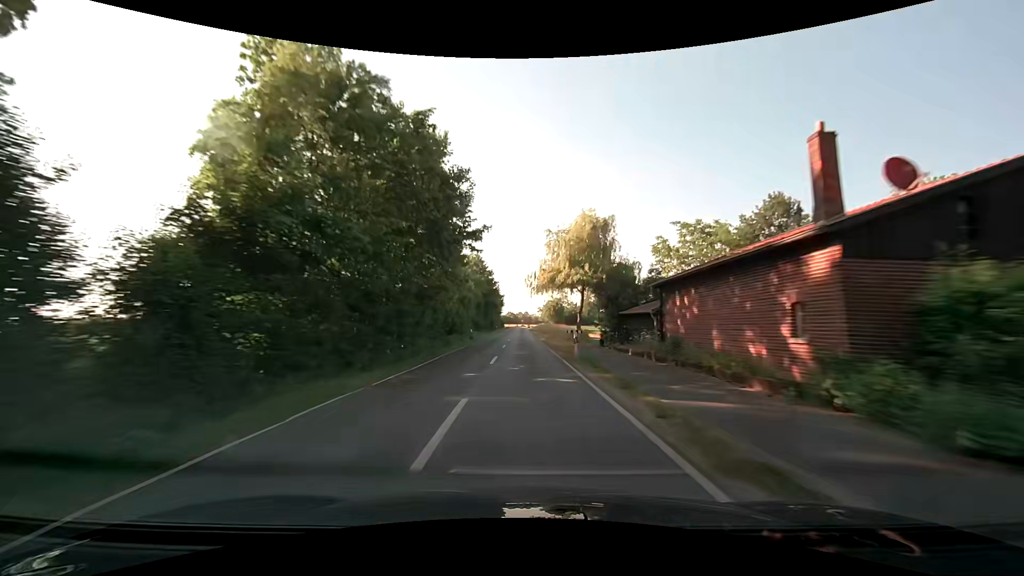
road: secondary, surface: asphalt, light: Day
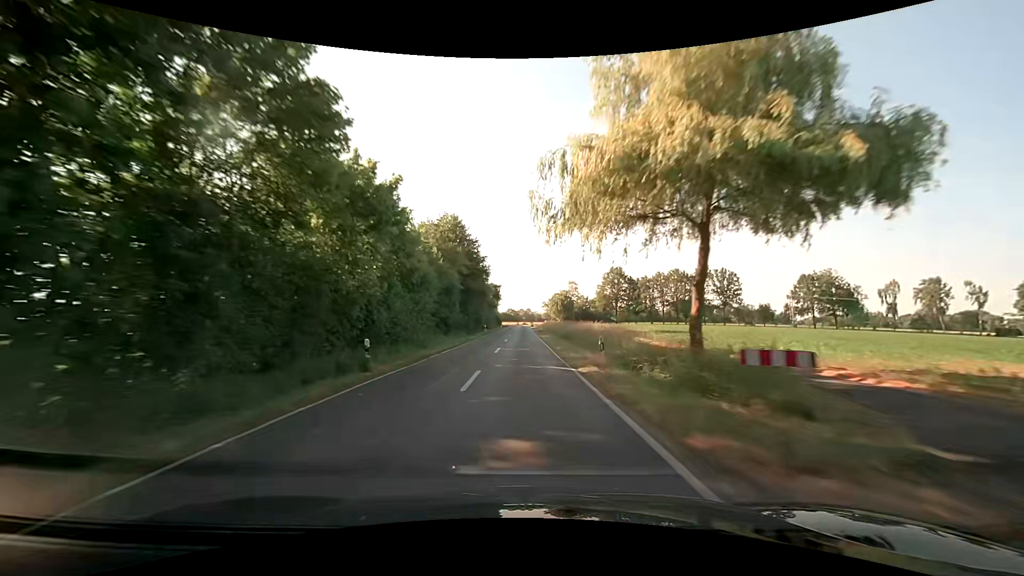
(0.0, +31.5) m; 0°
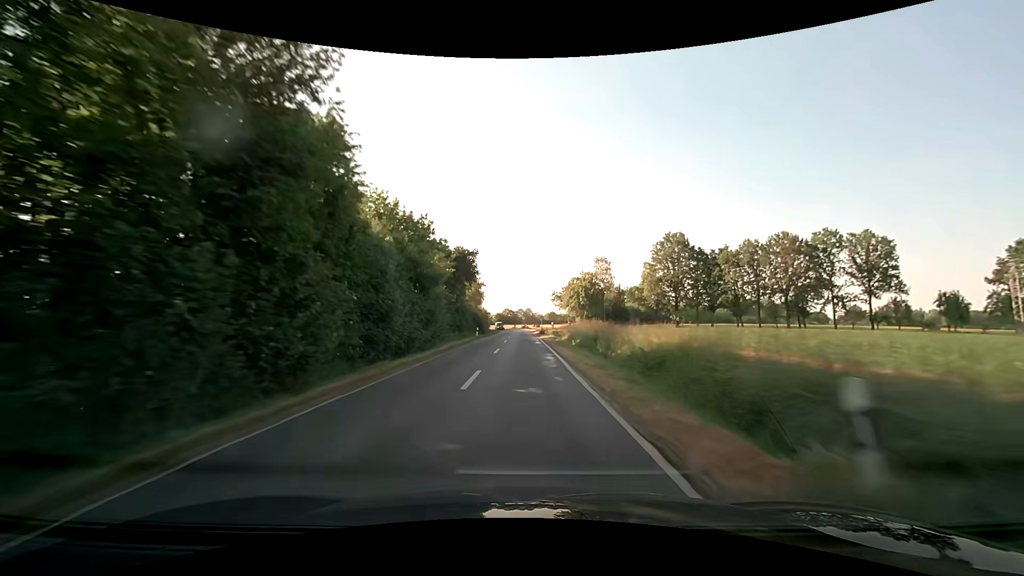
(0.0, +59.7) m; 0°
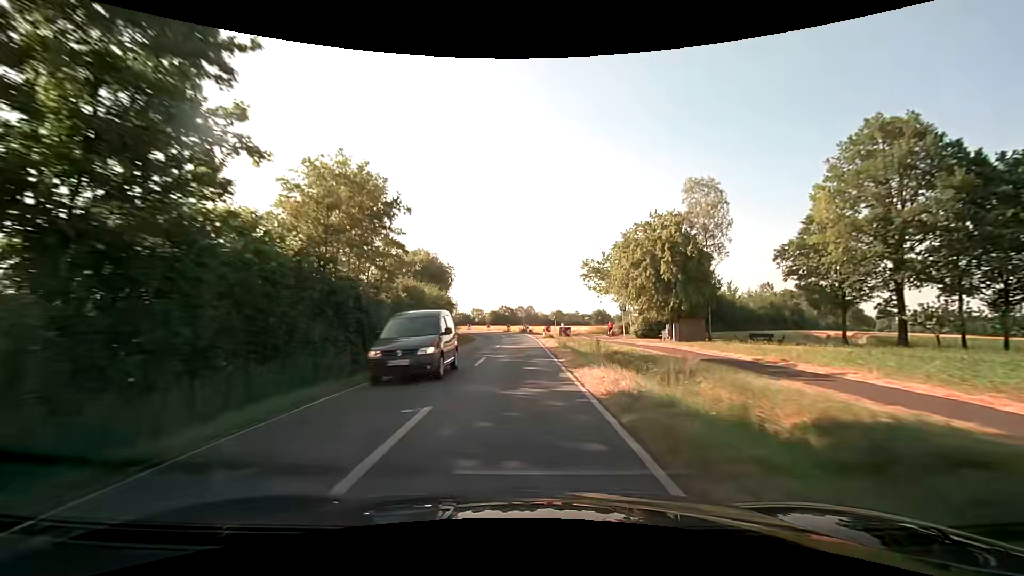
(+0.1, +54.1) m; 0°
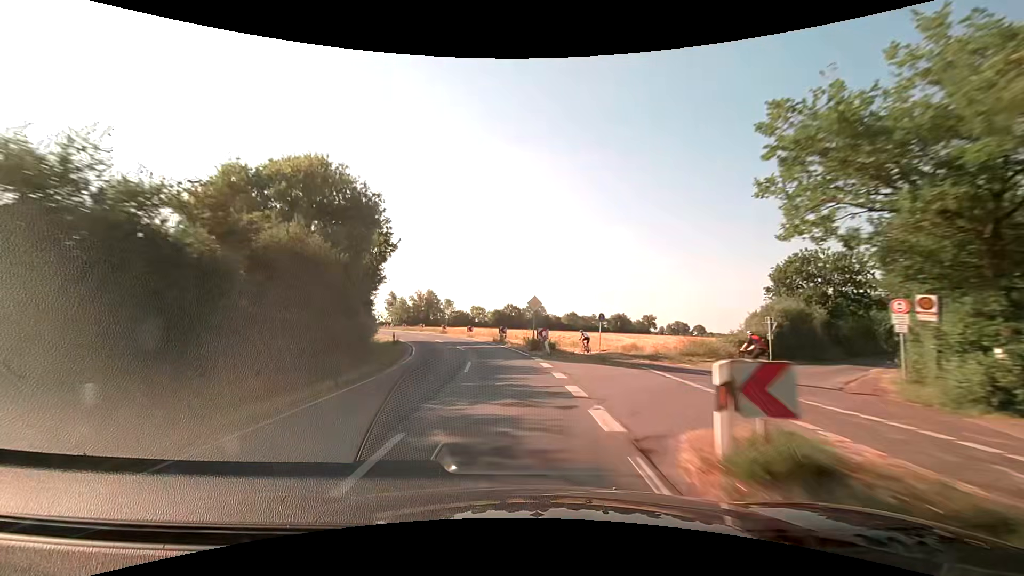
(-0.1, +37.9) m; -1°
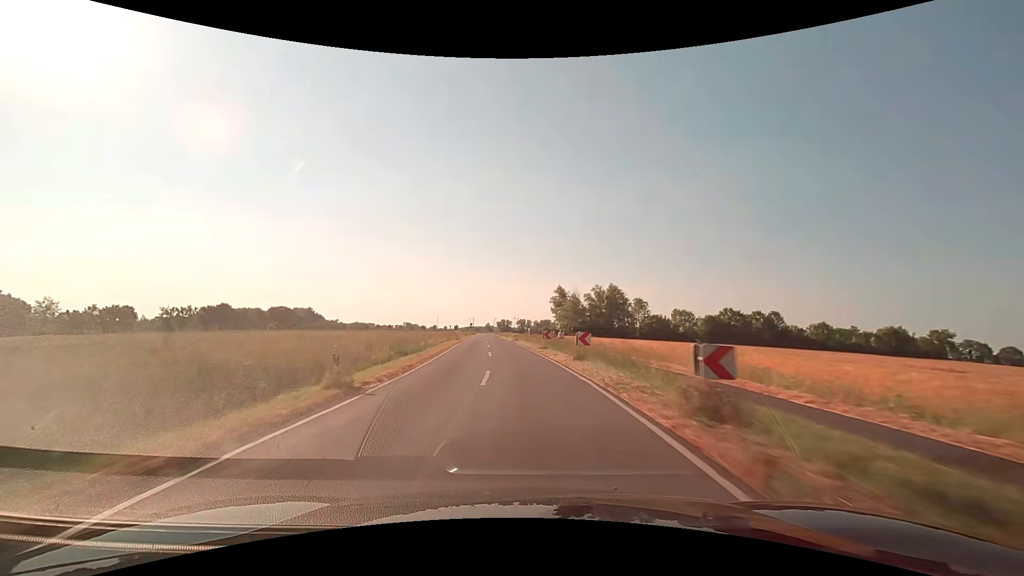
(-8.5, +51.2) m; -20°
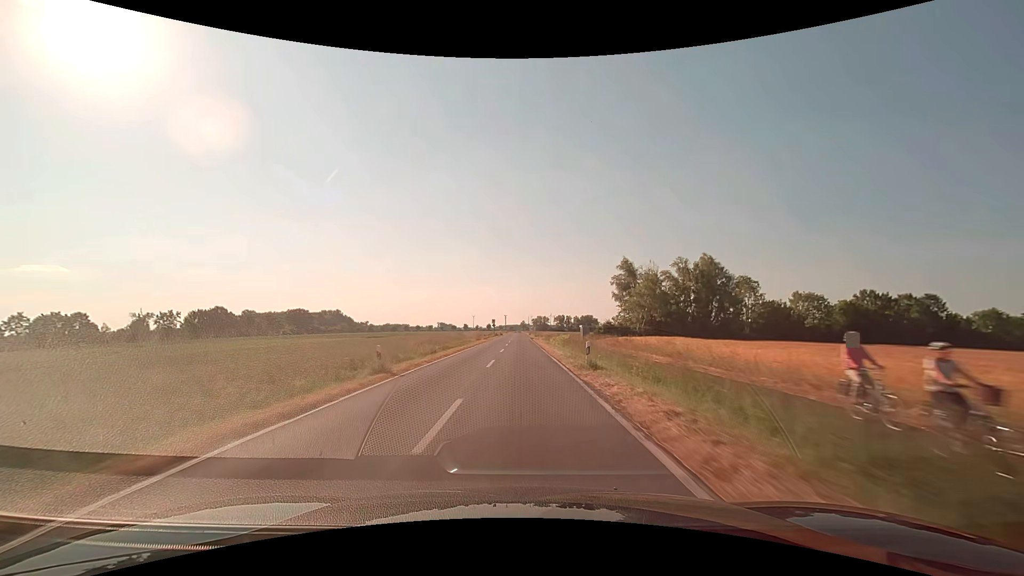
(-2.1, +43.1) m; -5°
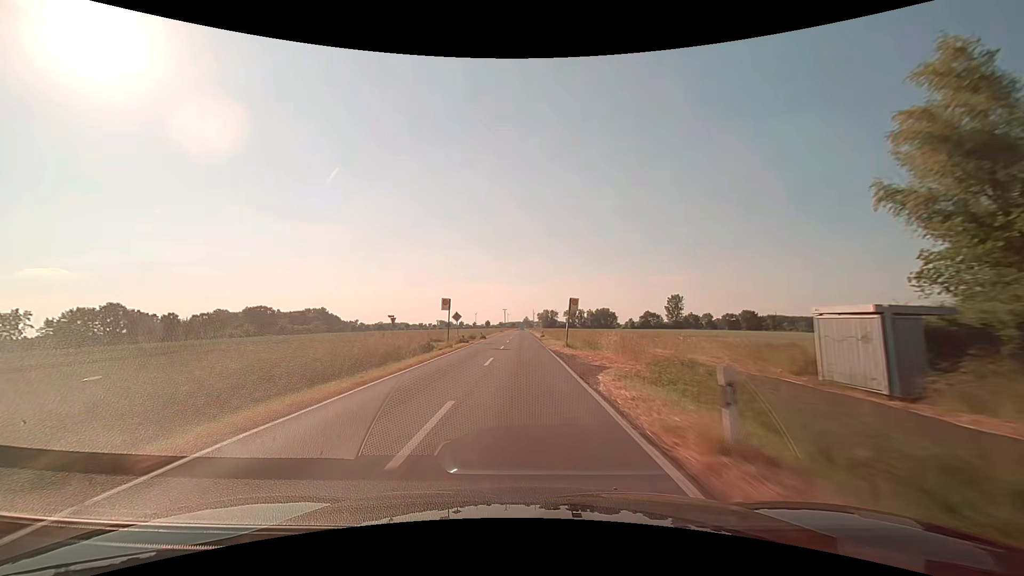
(-0.4, +61.3) m; 0°
(0, +10) (0, +20) (0, +30) (0, +40) (0, +50) (0, +60) (0, +70) (0, +80) (0, +90) (0, +100) m
